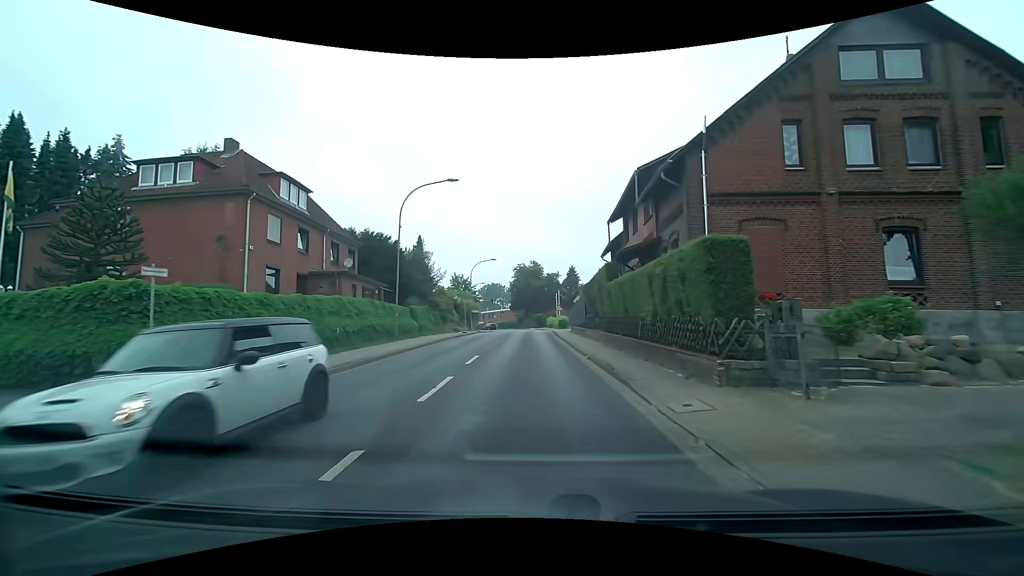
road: tertiary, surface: asphalt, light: Day
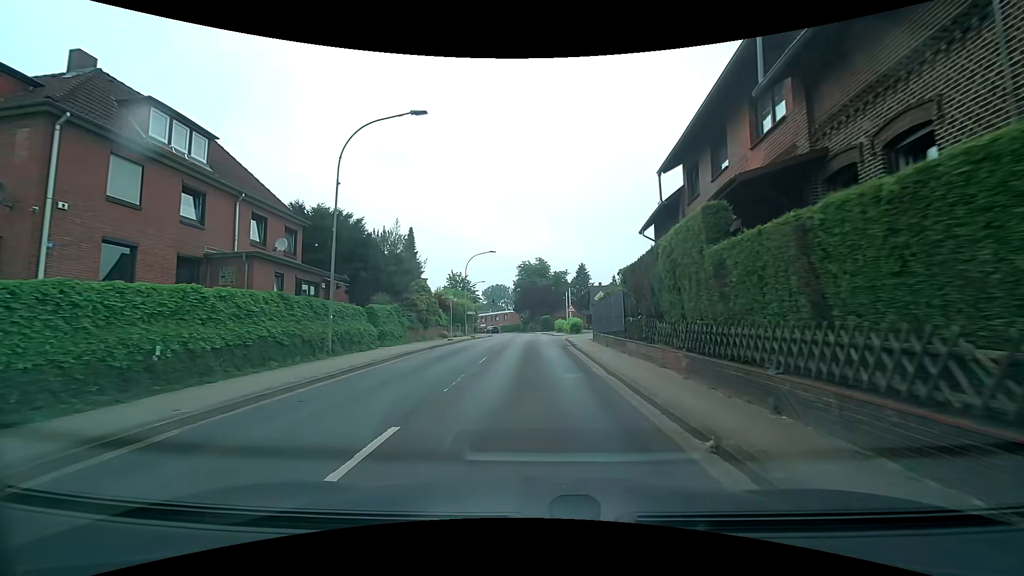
(-0.3, +10.5) m; -2°
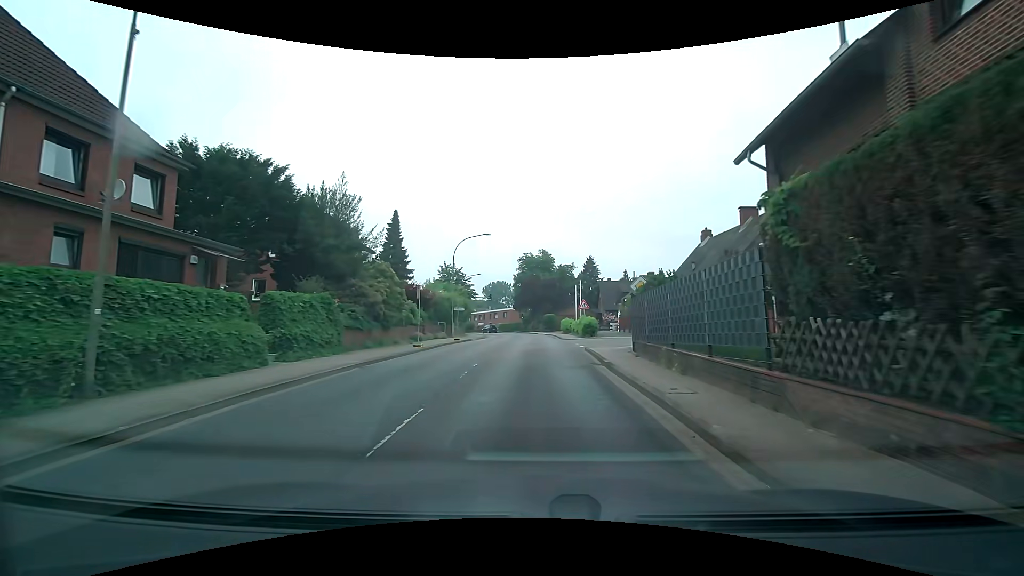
(0.0, +10.5) m; -1°
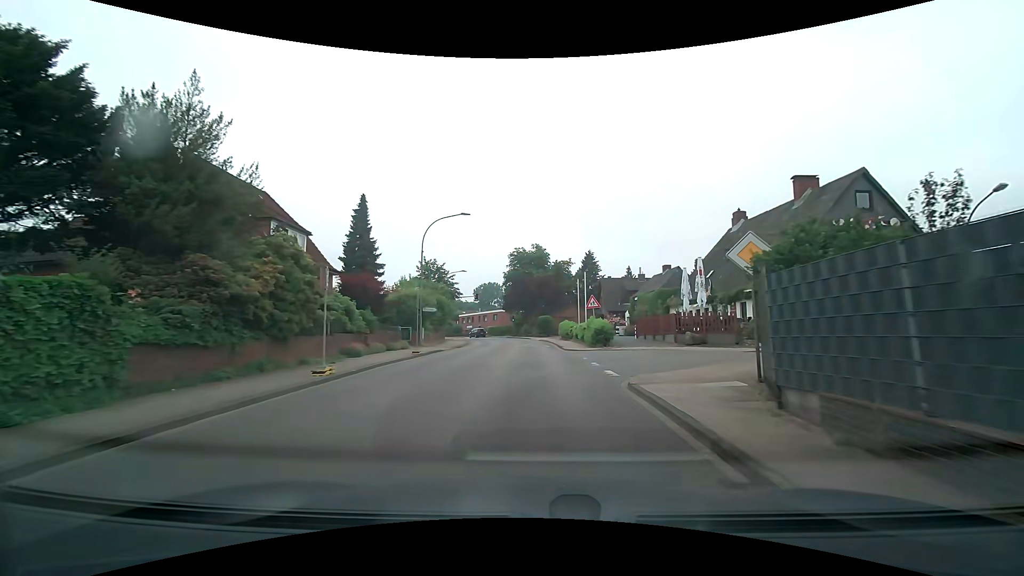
(+0.2, +10.4) m; +2°
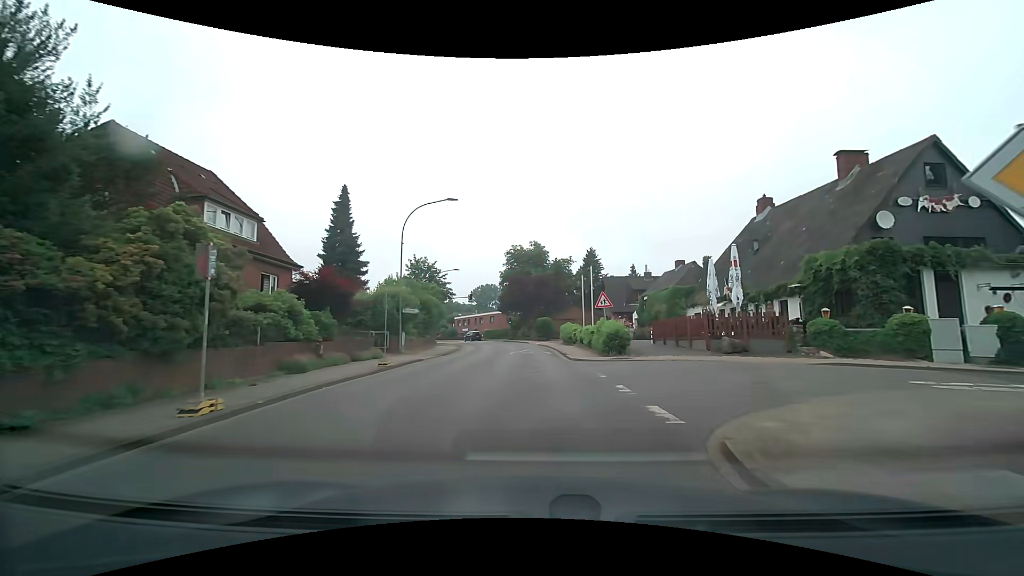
(0.0, +5.1) m; 0°
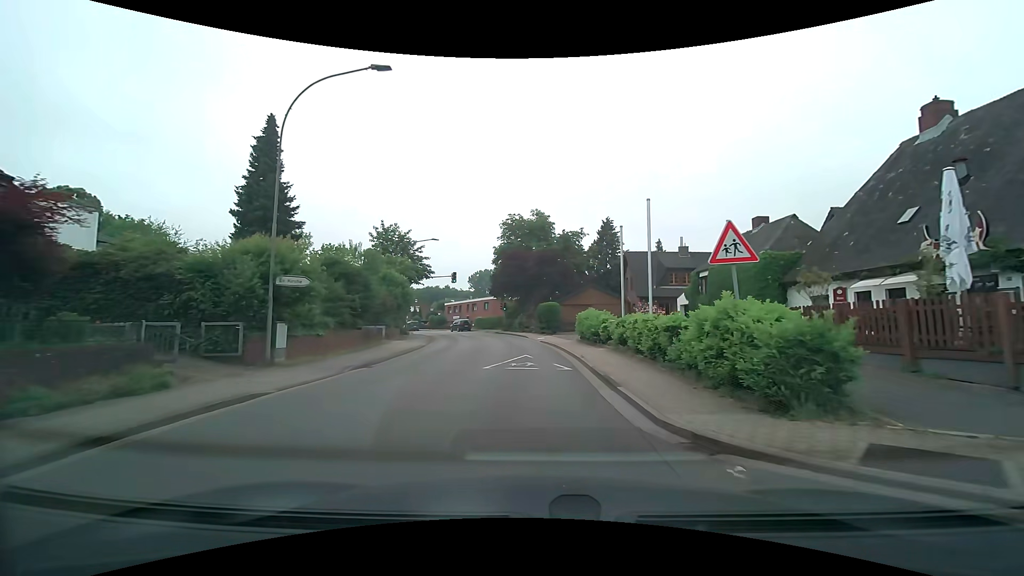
(-0.1, +15.4) m; -1°
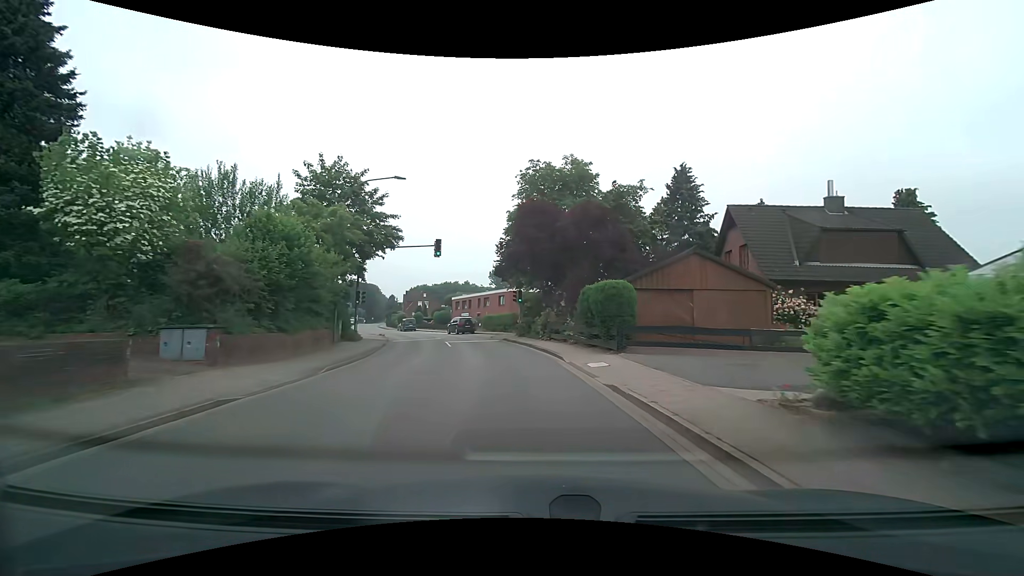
(-0.5, +21.6) m; -3°
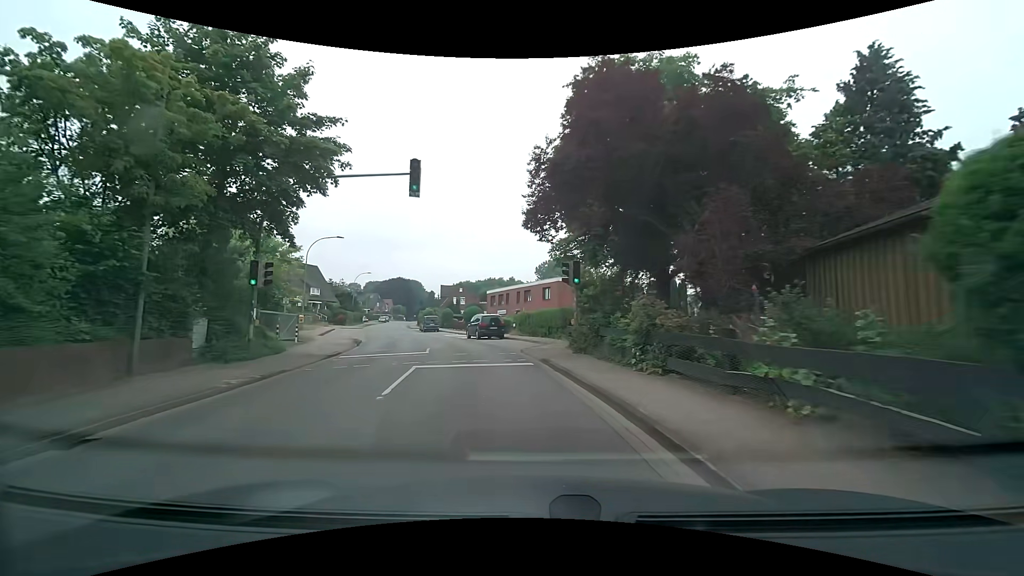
(-0.5, +16.9) m; -5°
